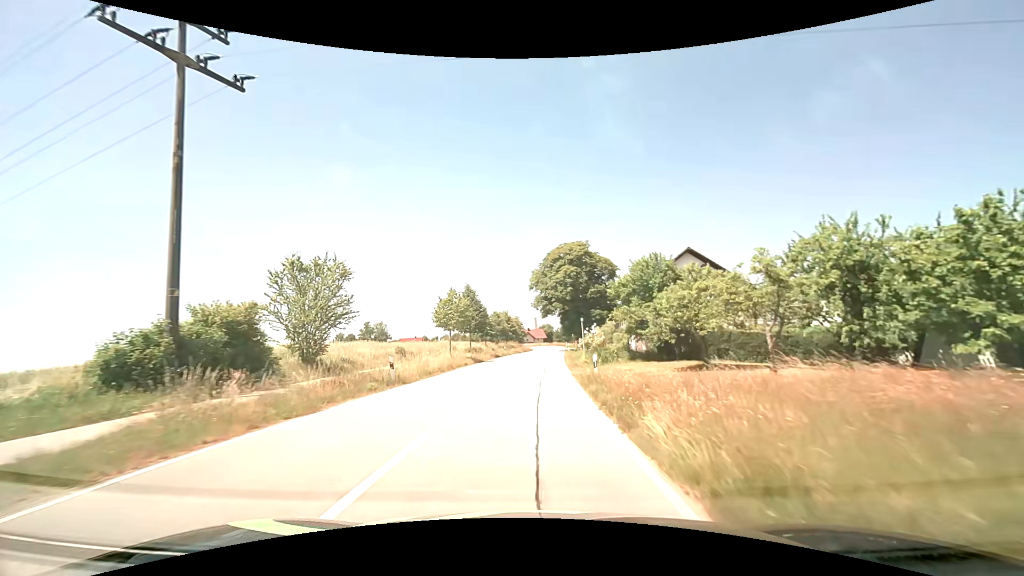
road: tertiary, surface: asphalt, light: Day
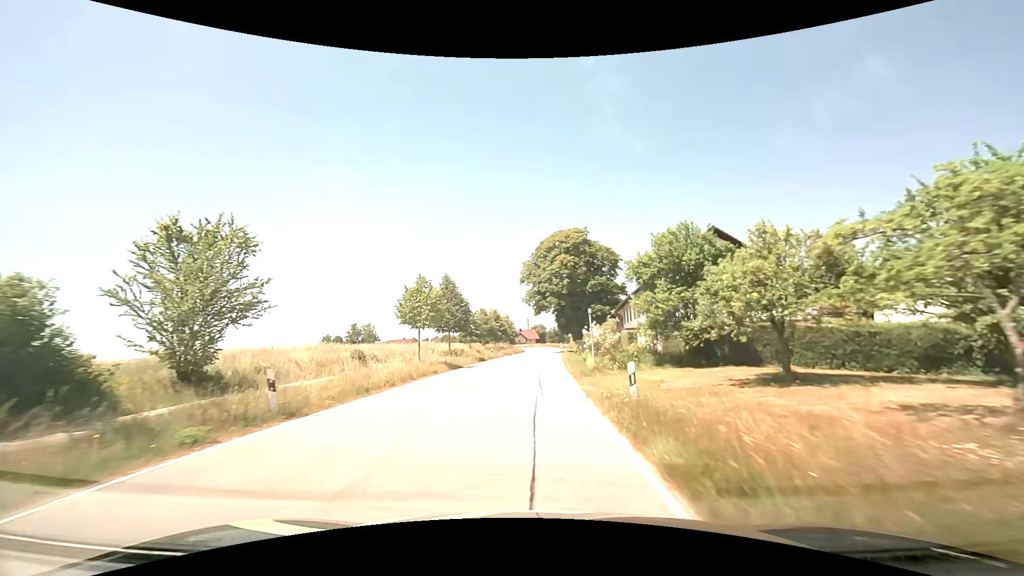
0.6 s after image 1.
(+0.1, +8.0) m; +1°
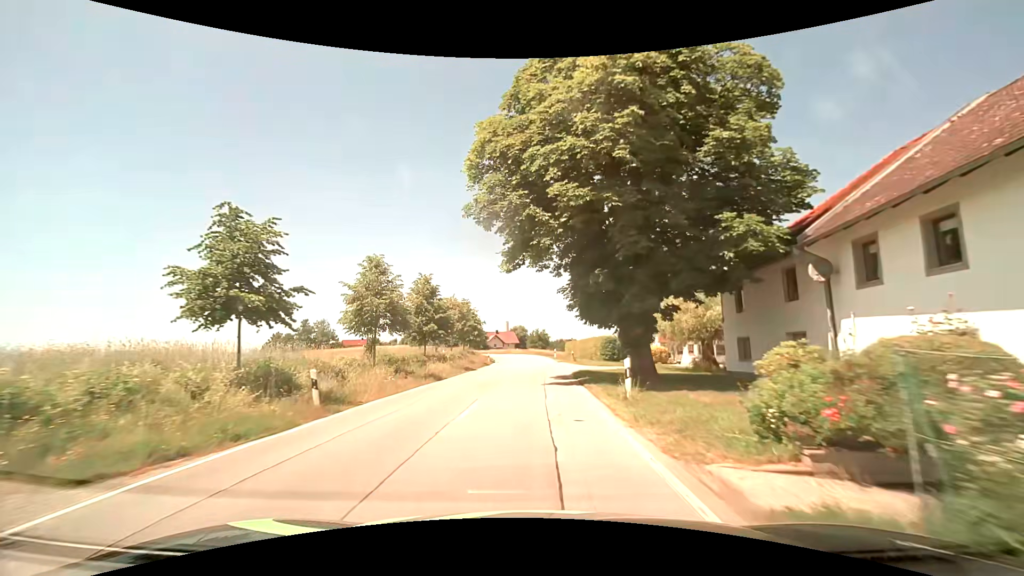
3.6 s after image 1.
(+0.5, +38.9) m; +2°
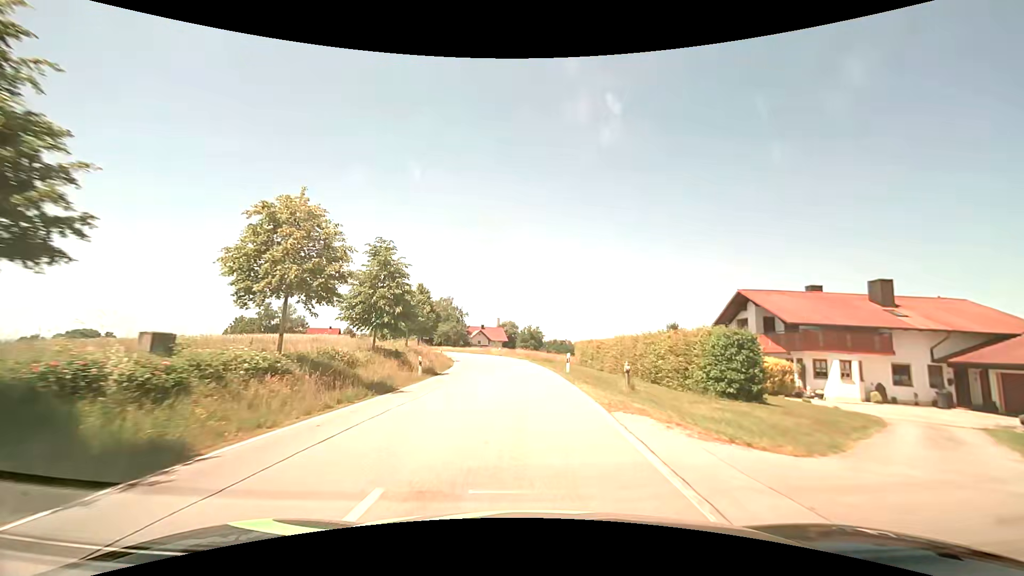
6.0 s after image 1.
(+0.3, +30.1) m; +1°
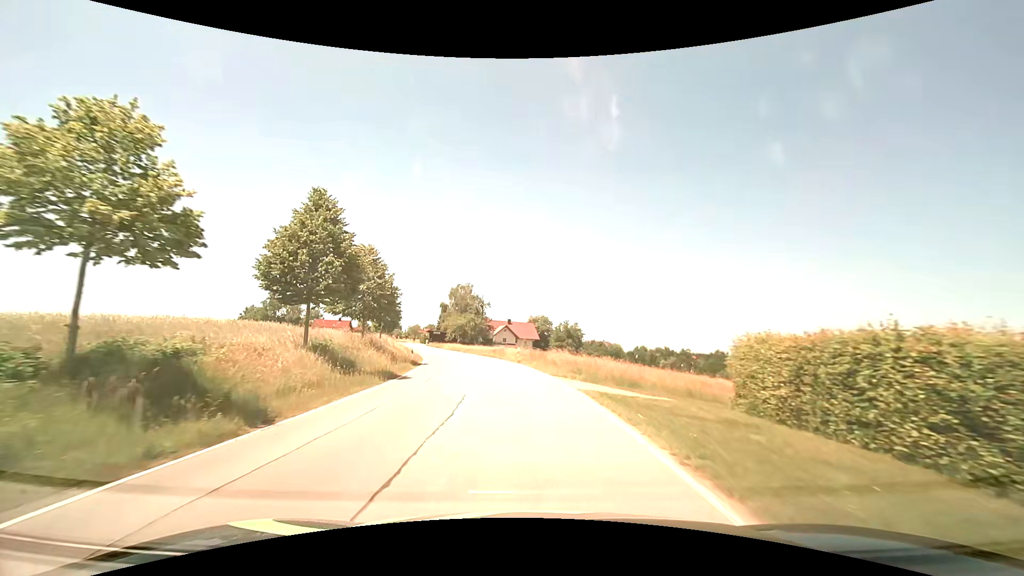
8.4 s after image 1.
(-0.4, +30.2) m; -3°
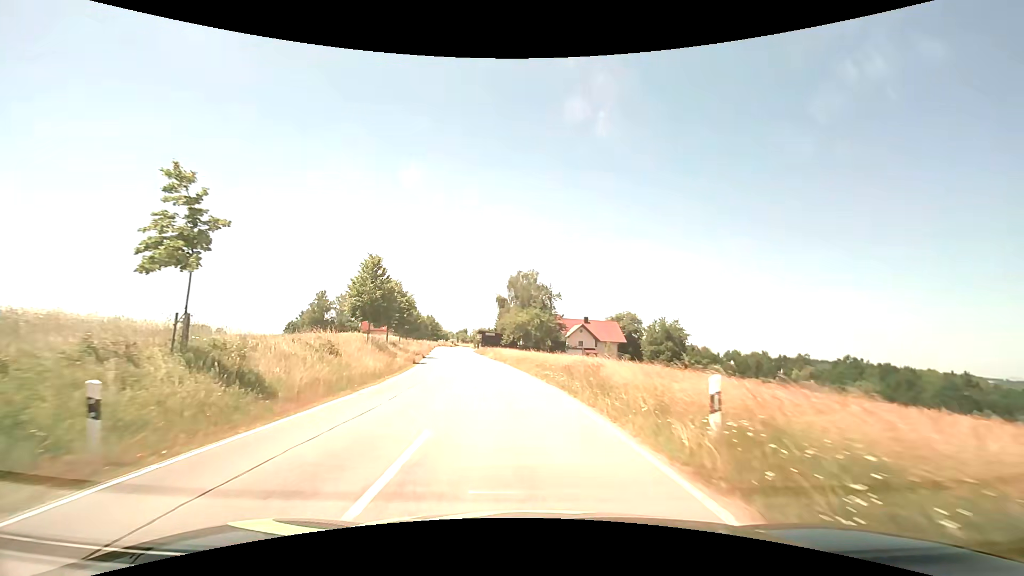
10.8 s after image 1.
(-2.1, +30.7) m; -8°
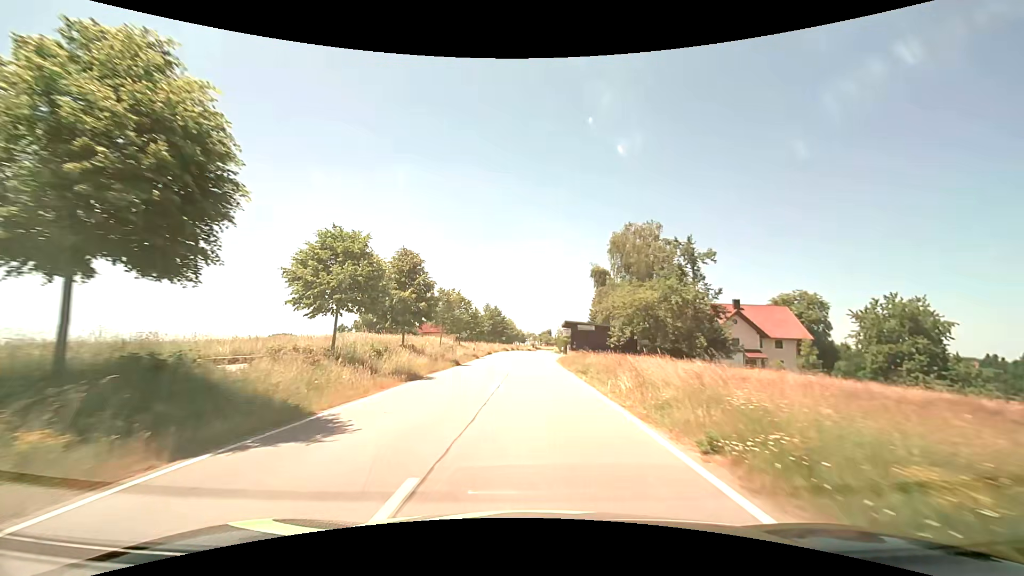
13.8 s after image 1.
(-4.2, +38.9) m; -10°
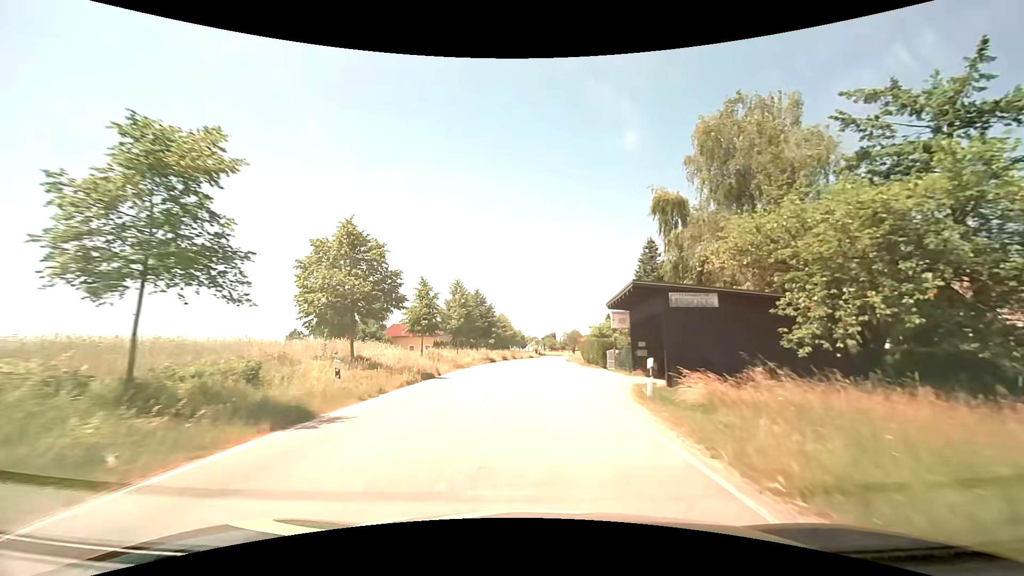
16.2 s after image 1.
(-0.3, +31.9) m; -1°
(0, +10) (0, +20) (0, +30) (+1, +40) (+1, +50) (+2, +60) (+2, +70) (+3, +80) (+4, +90) (+5, +100) m
